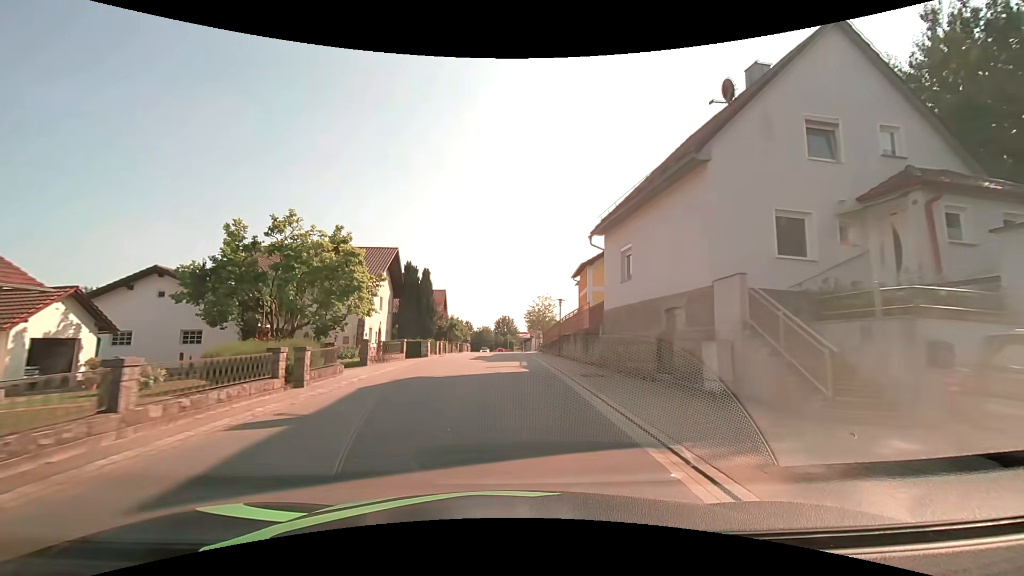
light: Day
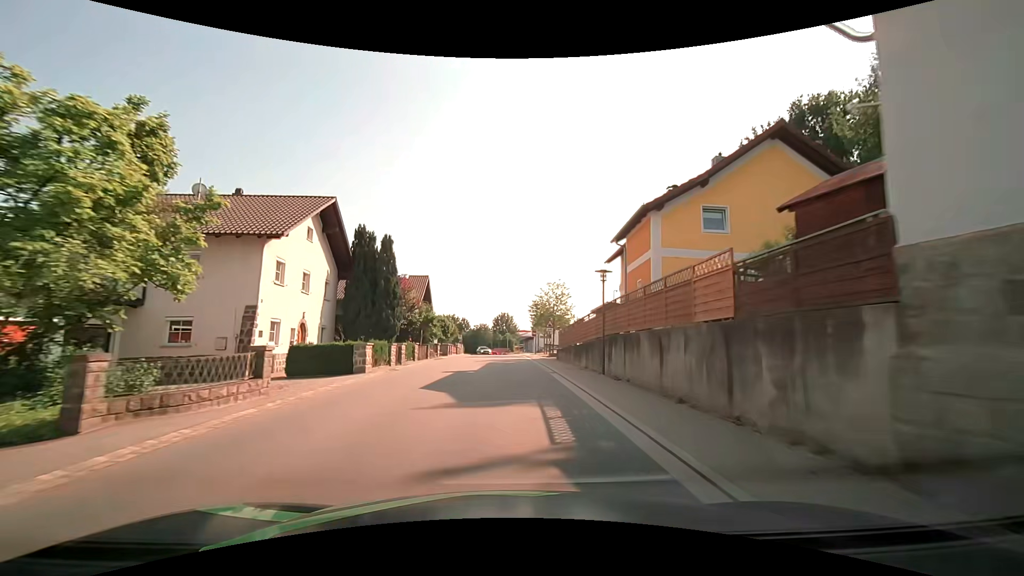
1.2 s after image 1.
(0.0, +15.2) m; 0°
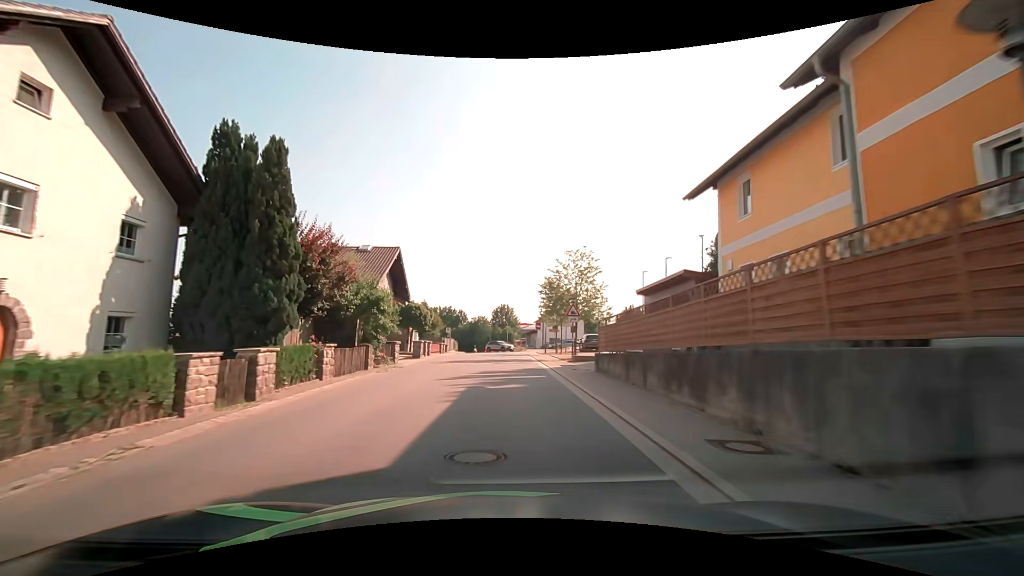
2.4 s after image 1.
(0.0, +15.3) m; 0°
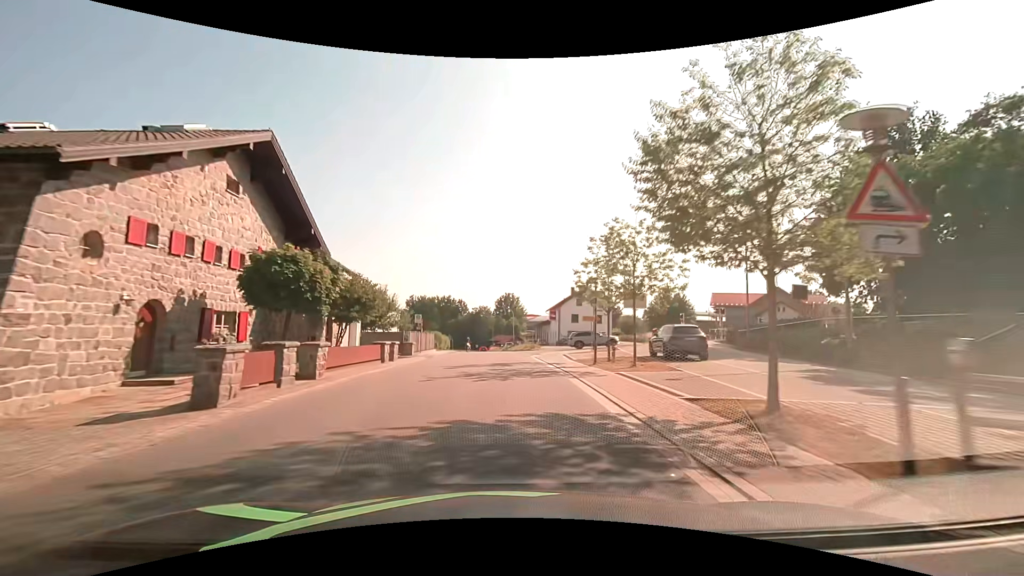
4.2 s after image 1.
(-0.1, +23.2) m; 0°
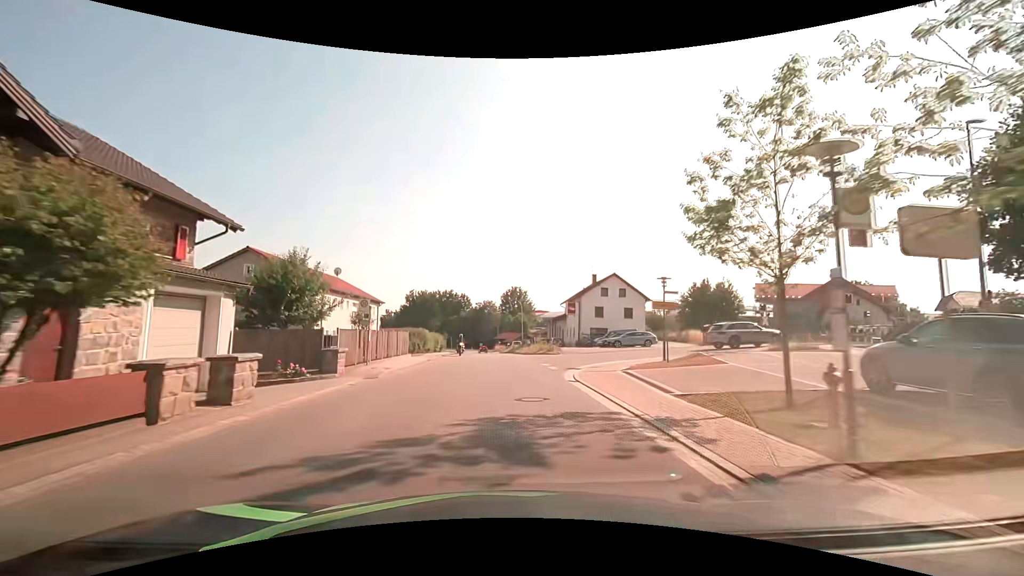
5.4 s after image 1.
(-0.1, +15.6) m; -1°
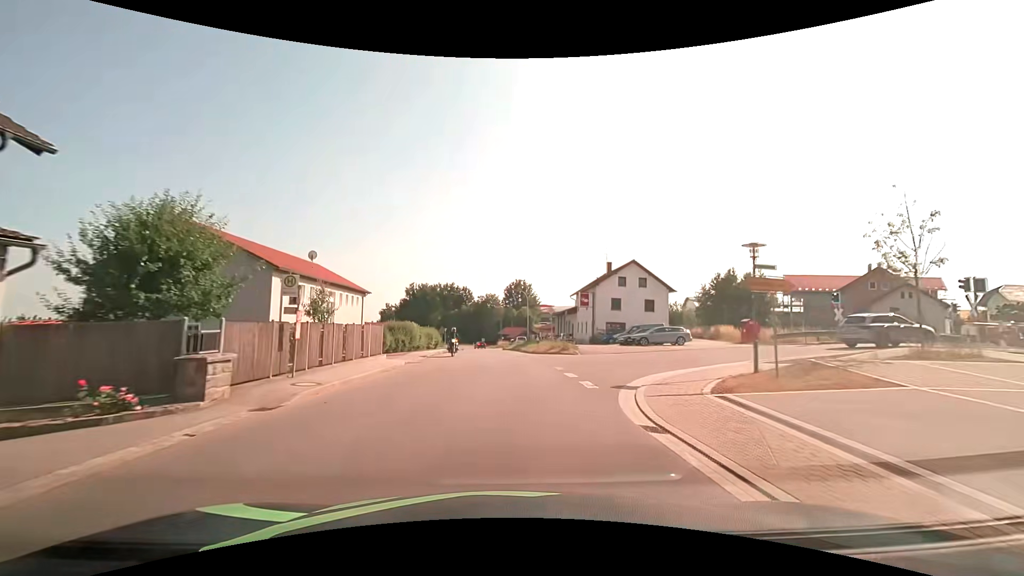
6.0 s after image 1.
(0.0, +7.8) m; -1°
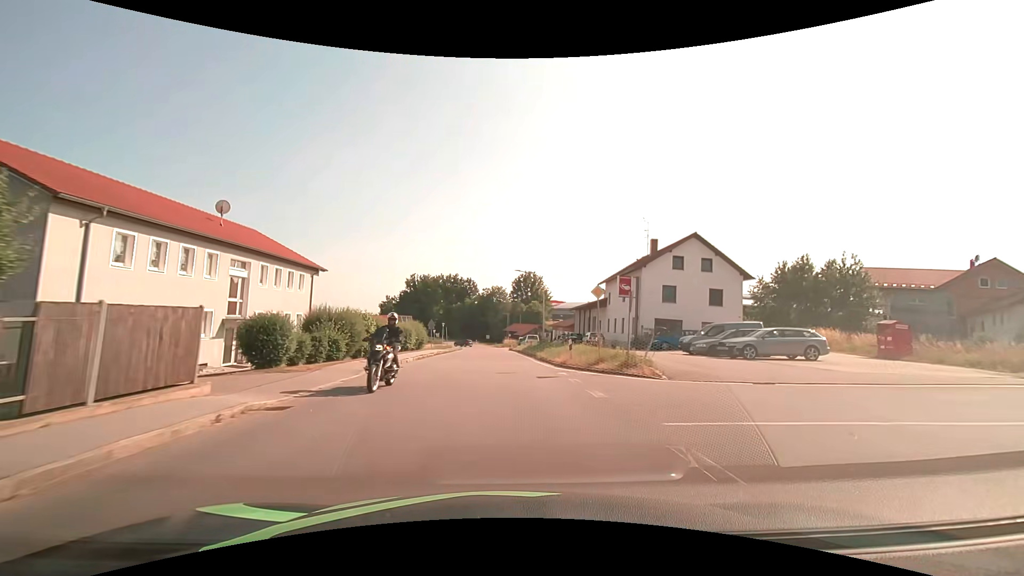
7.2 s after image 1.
(-0.1, +15.6) m; -1°
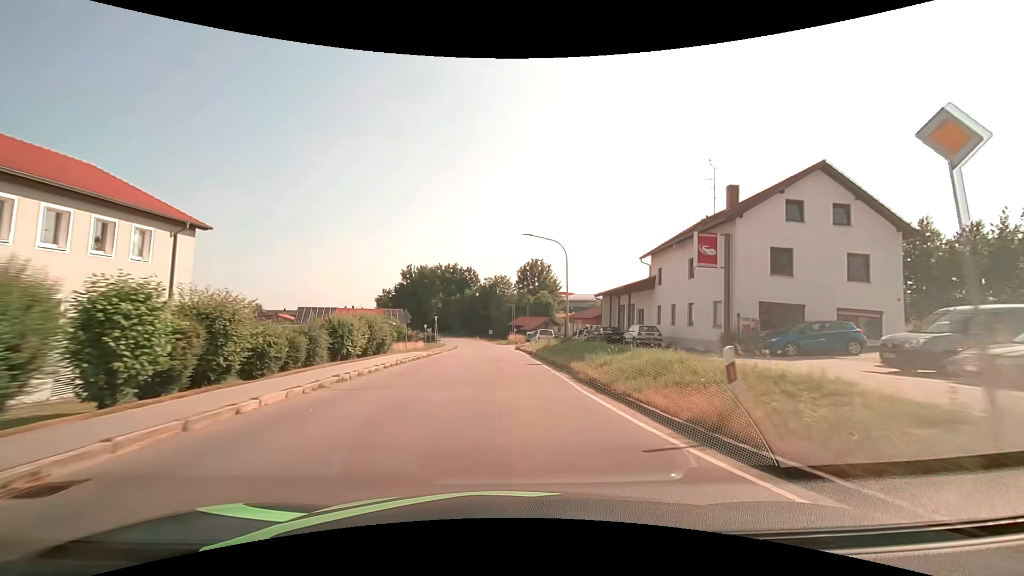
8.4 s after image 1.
(0.0, +15.7) m; 0°
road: tertiary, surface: asphalt
(0, +10) (0, +20) (0, +30) (-1, +40) (-1, +50) (-2, +60) (-2, +70) (-4, +80) (-5, +90) (-7, +99) m
